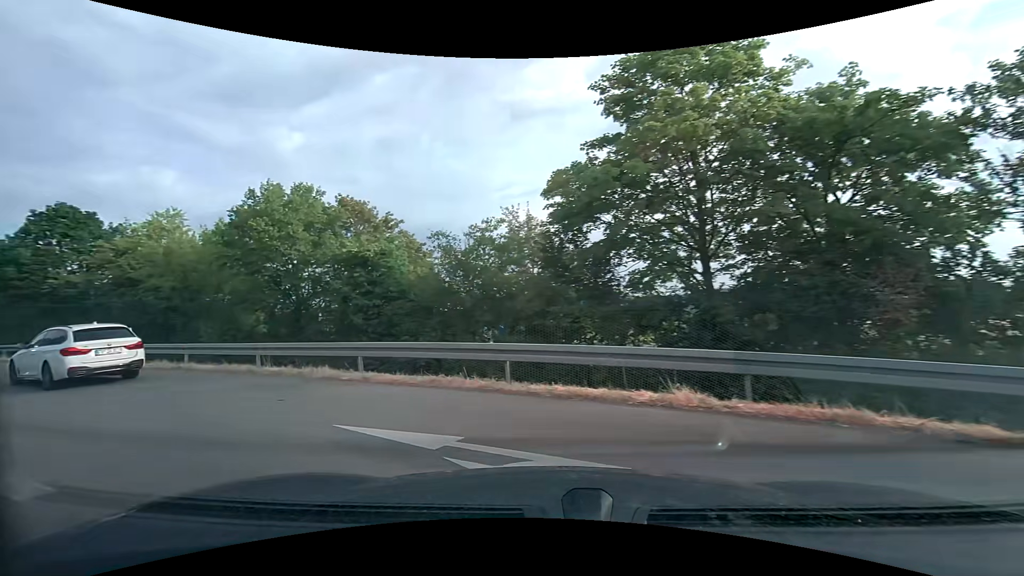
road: trunk_link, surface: asphalt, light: Day
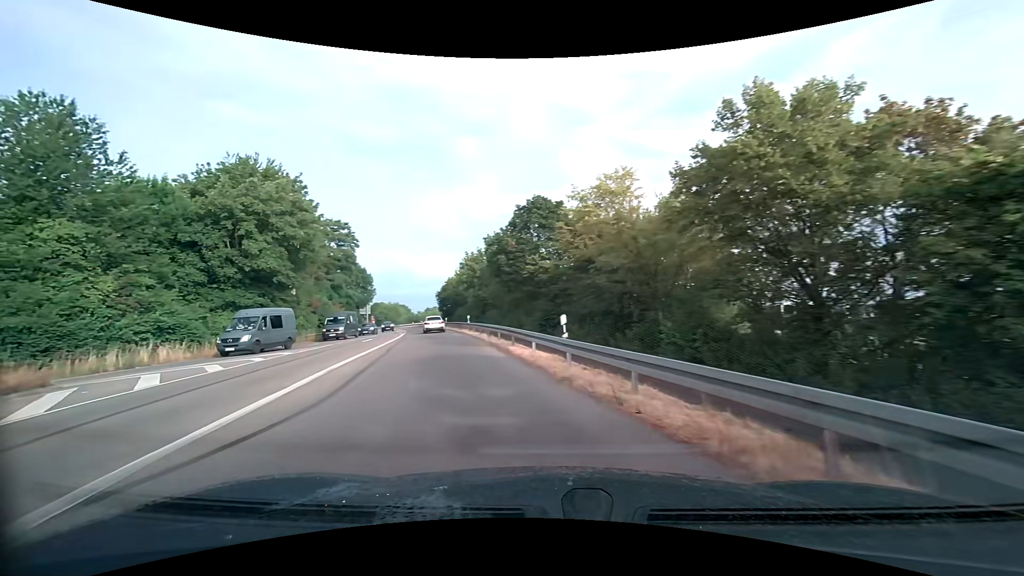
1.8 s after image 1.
(-4.8, +9.5) m; -48°
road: primary
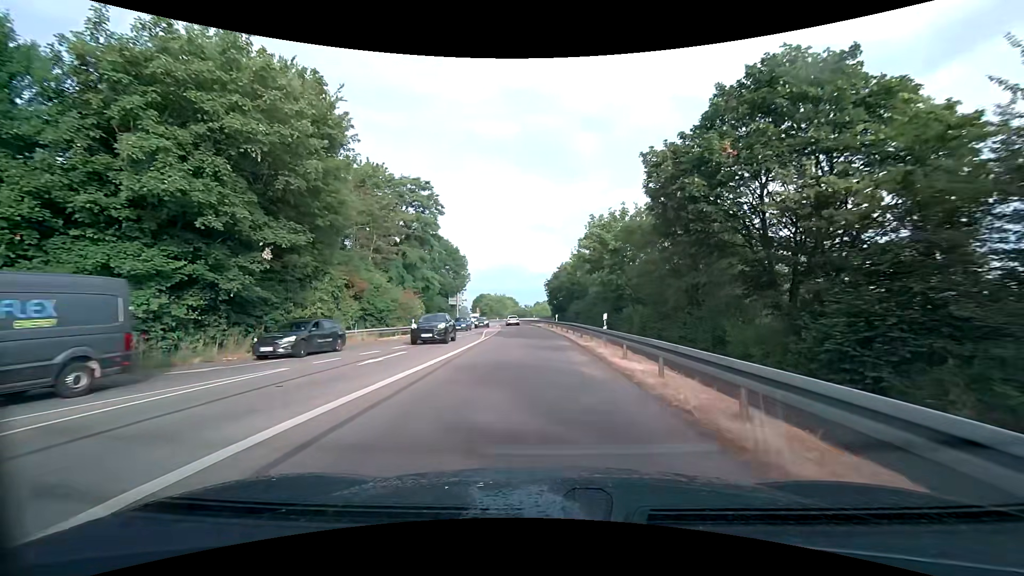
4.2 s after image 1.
(-4.5, +21.5) m; -15°
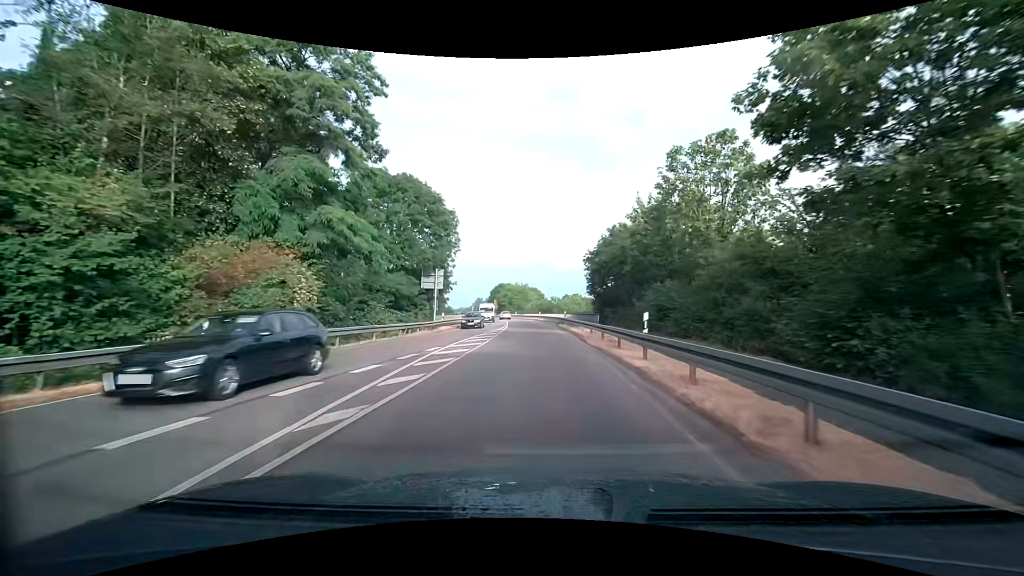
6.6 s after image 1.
(-0.8, +29.3) m; -3°
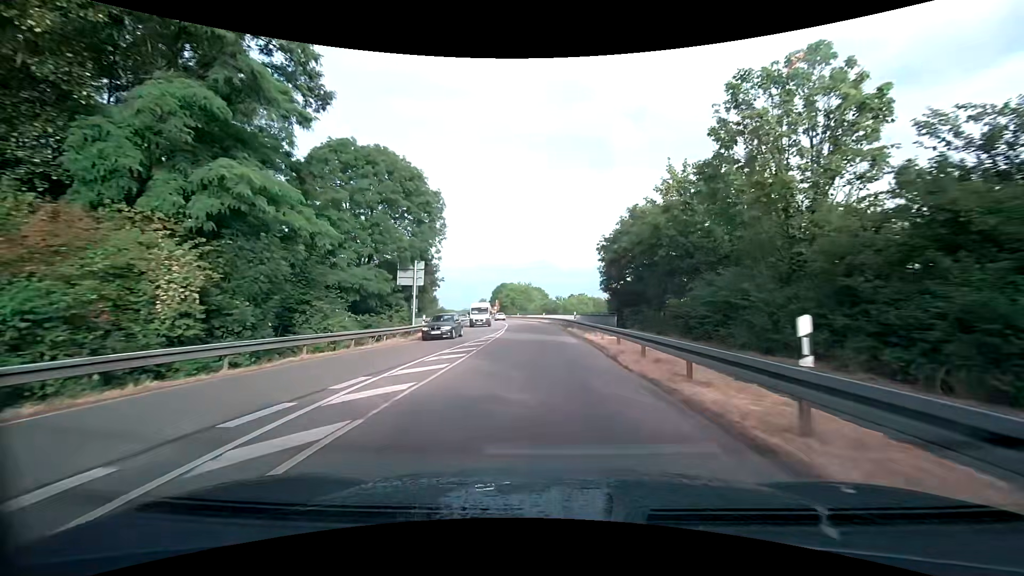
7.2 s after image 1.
(0.0, +8.0) m; -1°
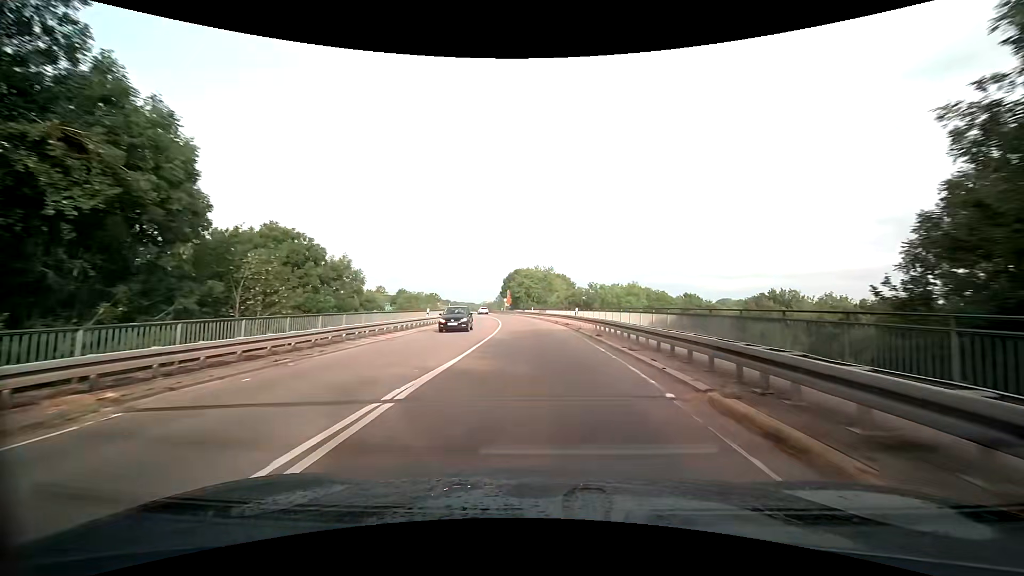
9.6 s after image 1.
(-0.5, +32.5) m; -2°
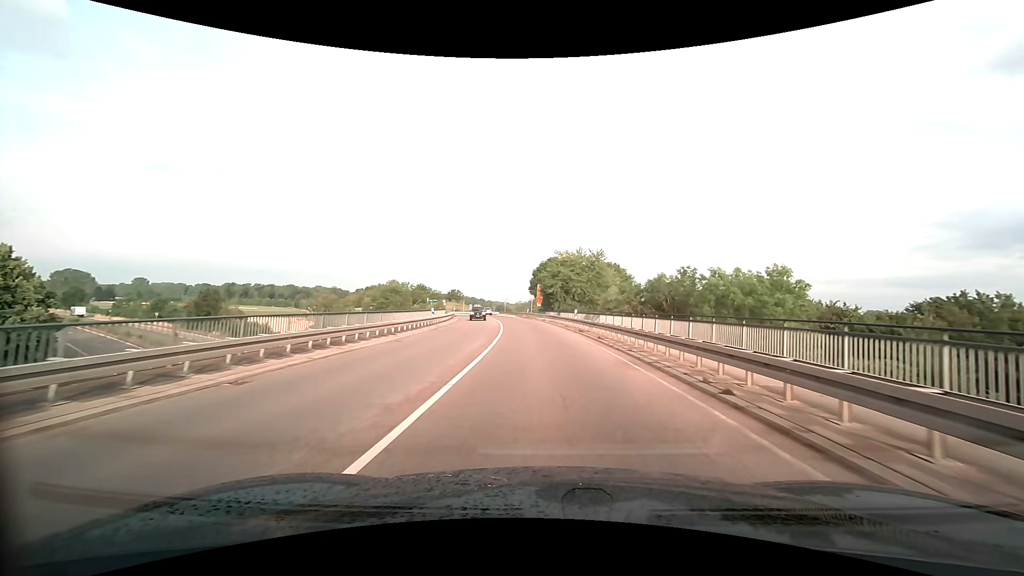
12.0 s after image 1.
(-1.1, +31.1) m; -4°
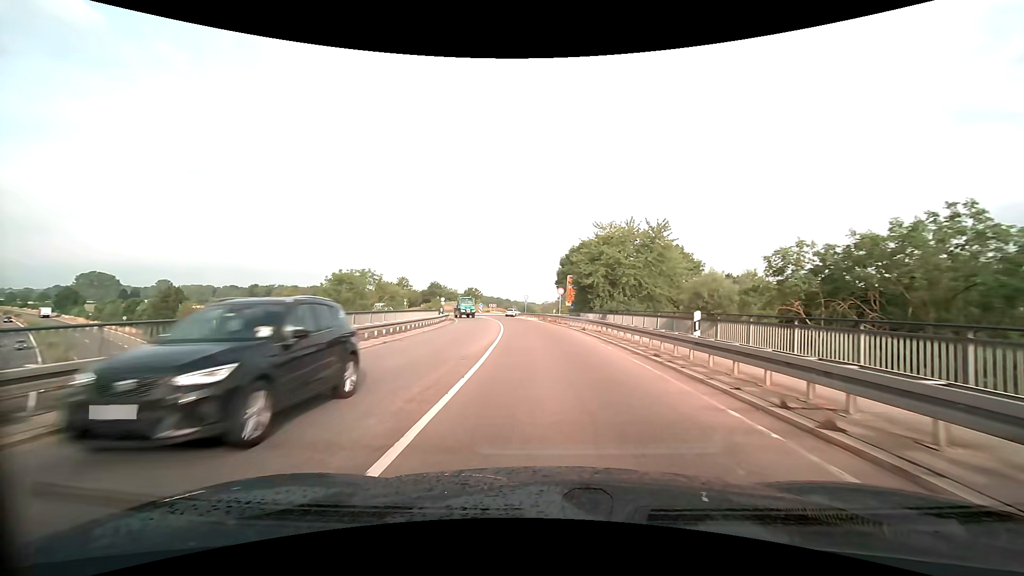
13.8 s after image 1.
(-0.6, +22.3) m; -3°
